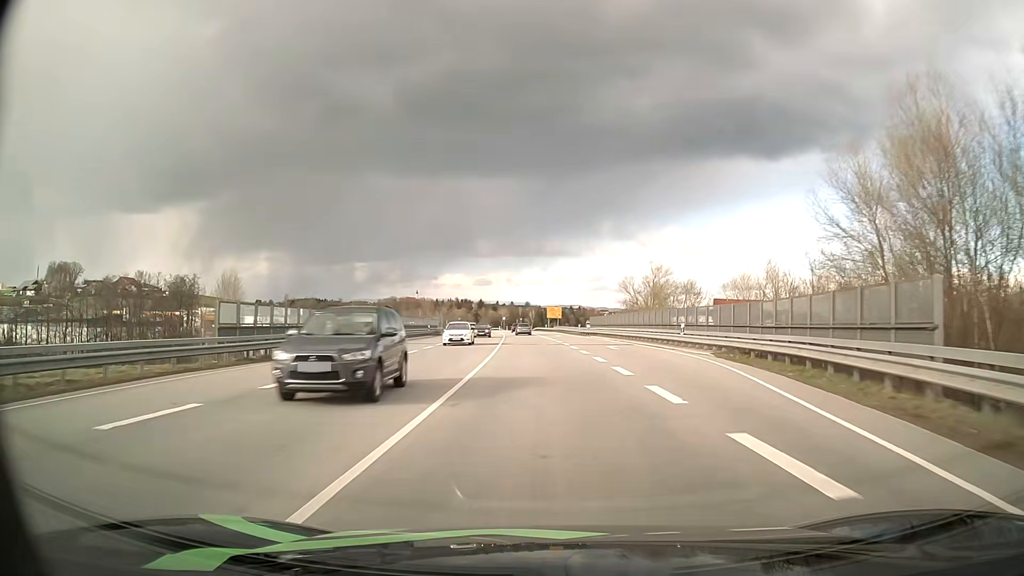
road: primary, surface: asphalt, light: Day
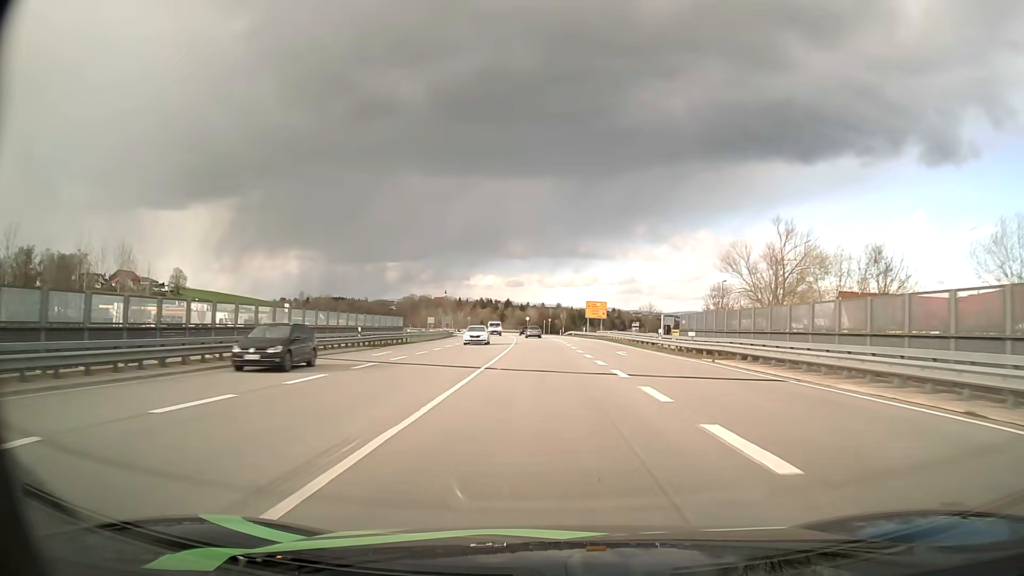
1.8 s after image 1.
(-0.9, +40.8) m; -3°
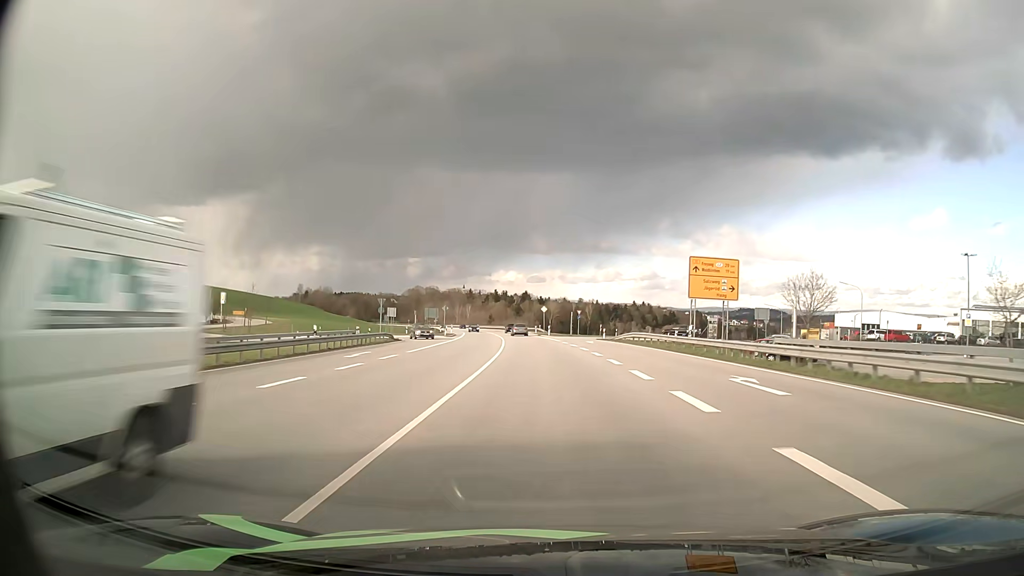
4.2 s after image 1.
(-1.0, +56.1) m; -2°
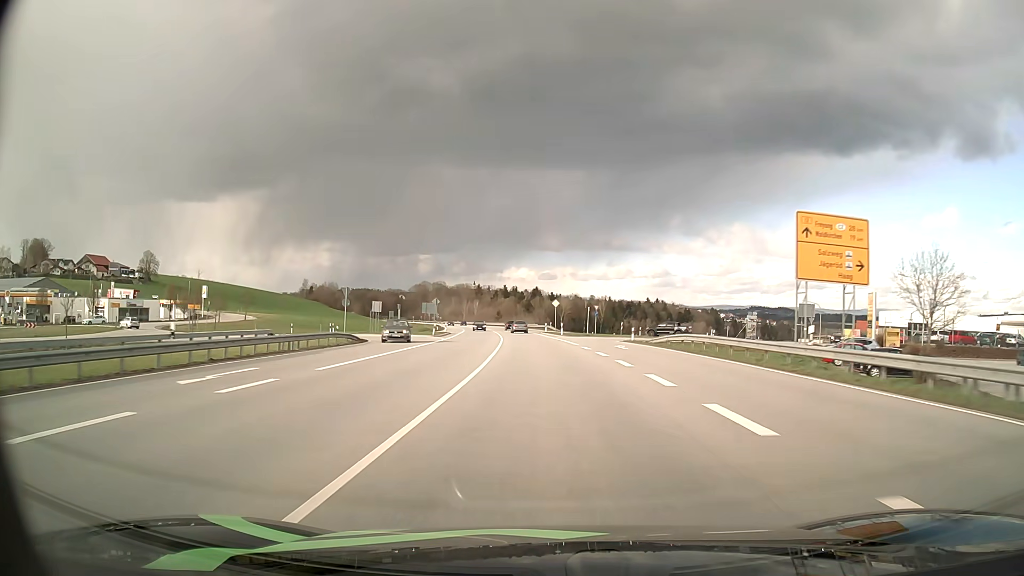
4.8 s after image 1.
(-0.1, +14.3) m; -1°
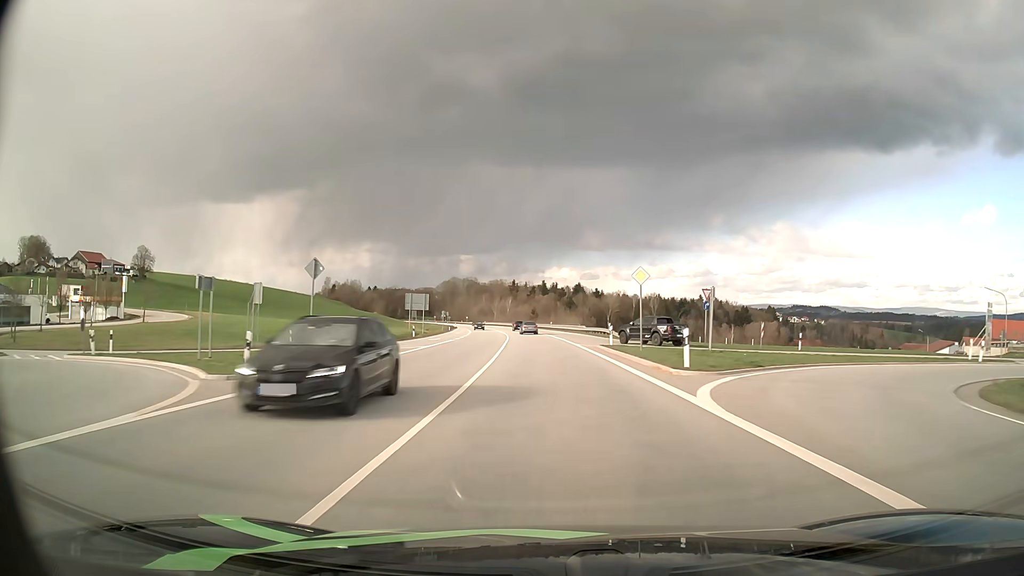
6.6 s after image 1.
(-1.3, +43.7) m; -4°
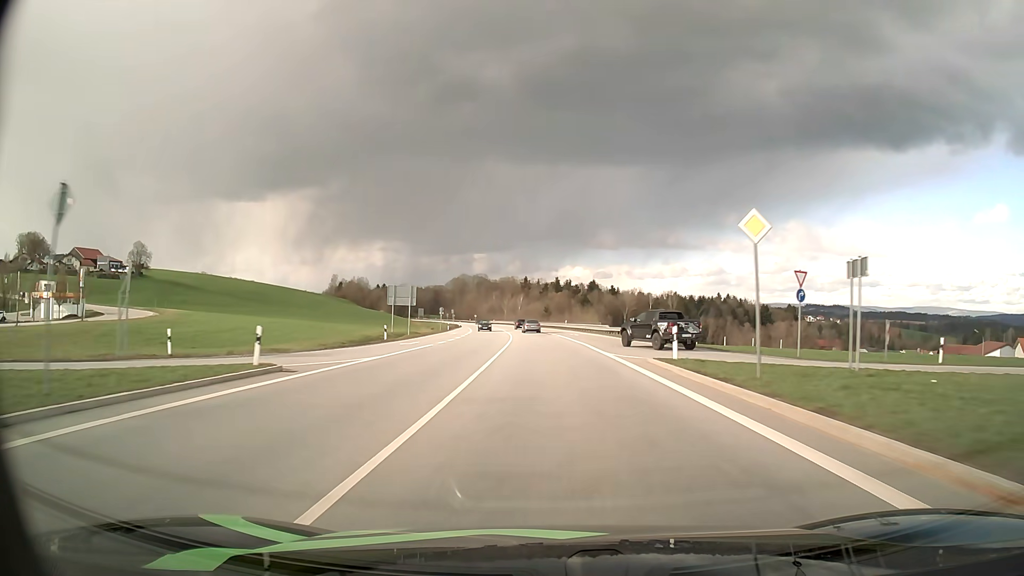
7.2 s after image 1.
(-0.2, +14.8) m; -1°
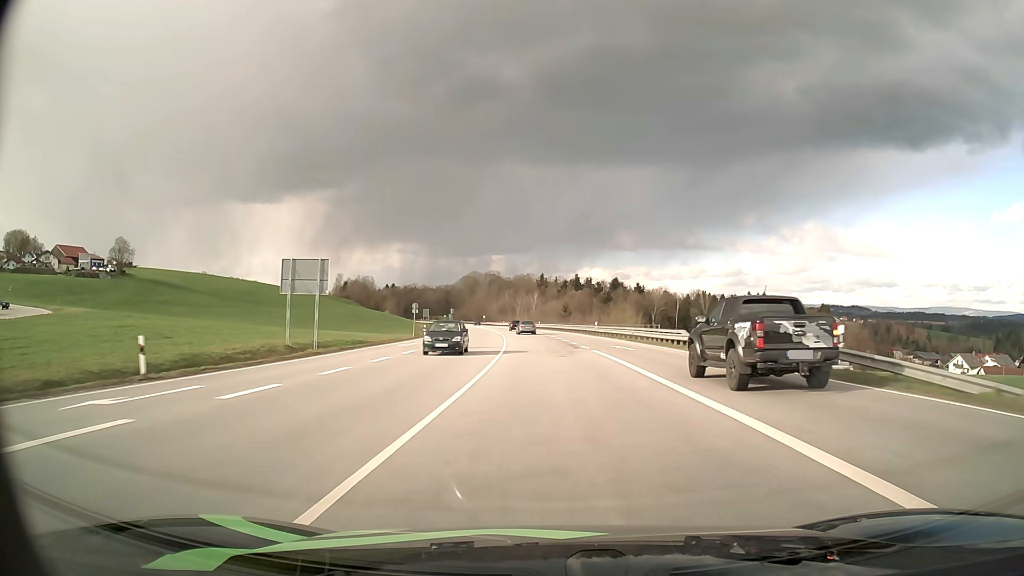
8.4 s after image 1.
(-0.4, +30.0) m; -1°
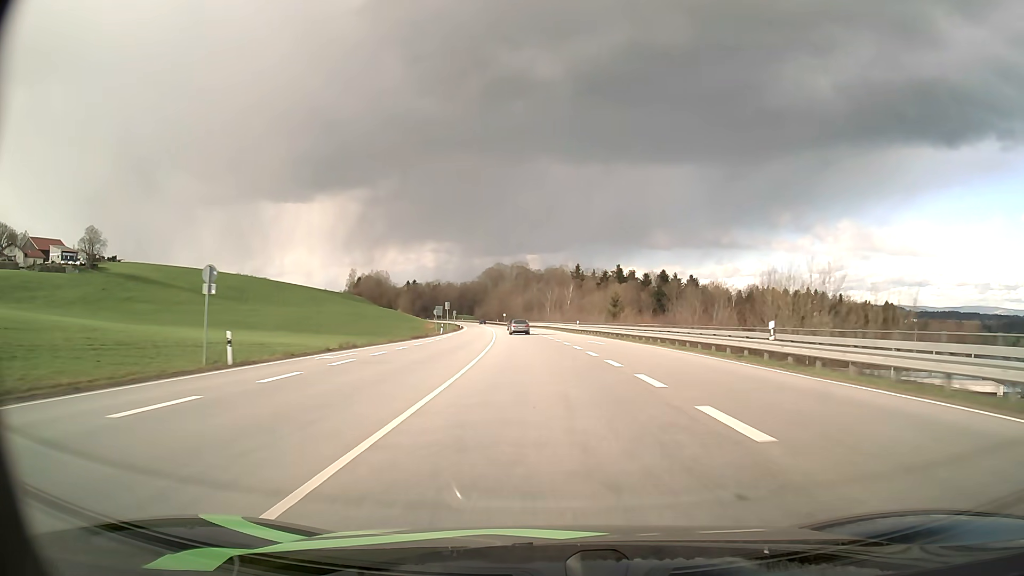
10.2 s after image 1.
(-1.0, +45.7) m; -3°
(0, +10) (0, +20) (-1, +30) (-1, +40) (-2, +50) (-3, +60) (-4, +70) (-5, +80) (-6, +90) (-7, +100) m
